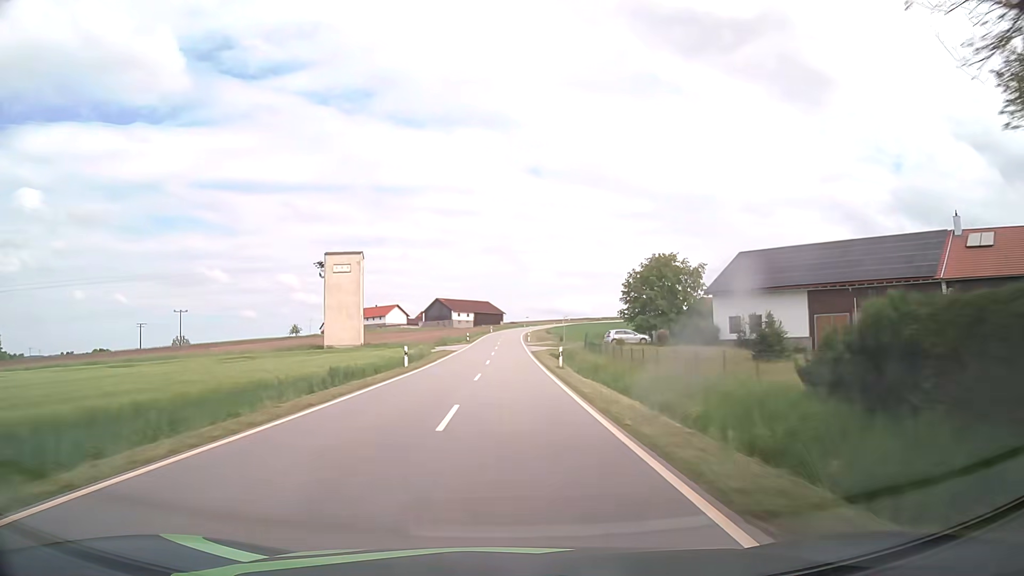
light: Day
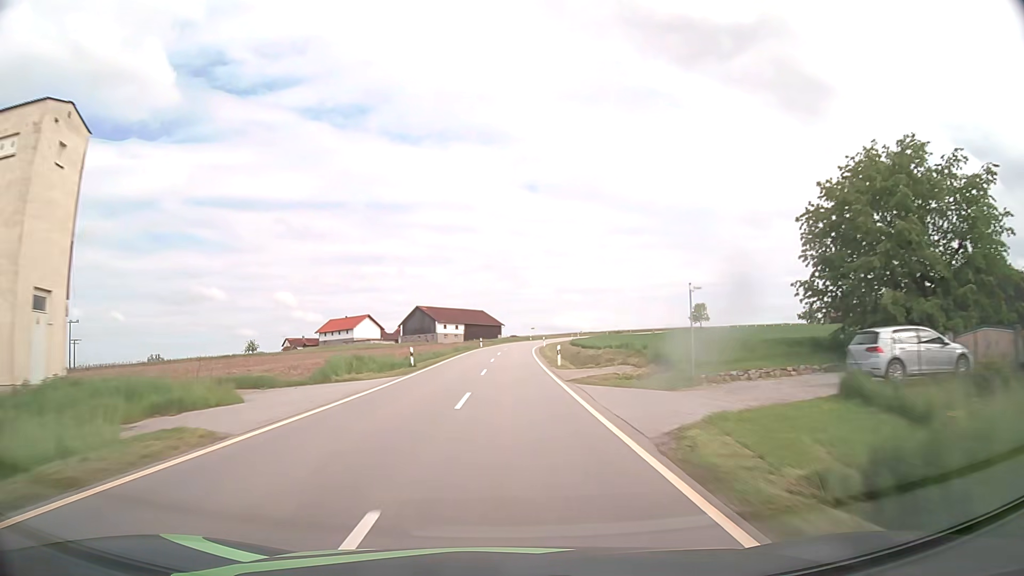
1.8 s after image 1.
(+0.1, +45.4) m; 0°
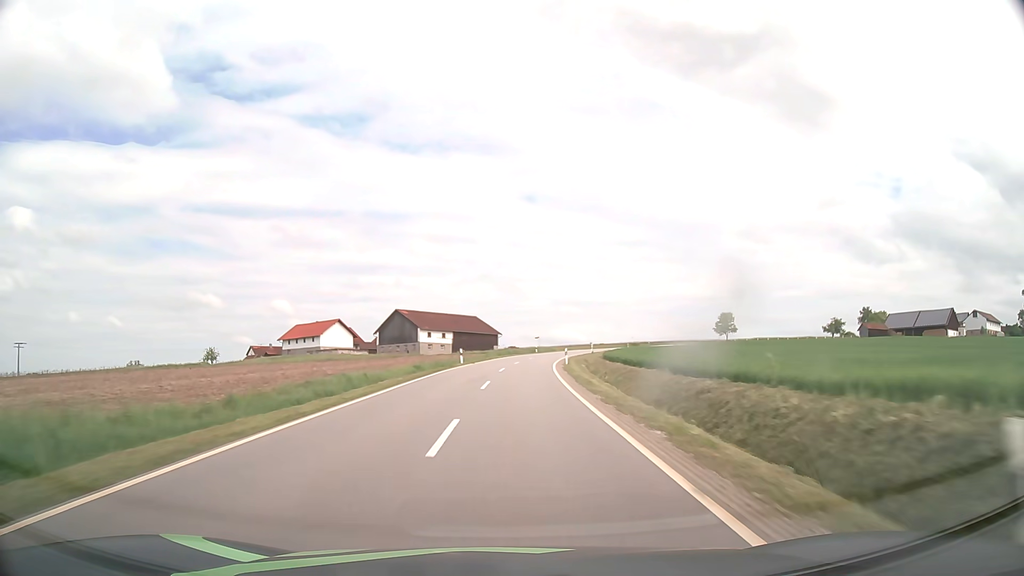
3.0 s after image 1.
(-0.1, +29.8) m; 0°
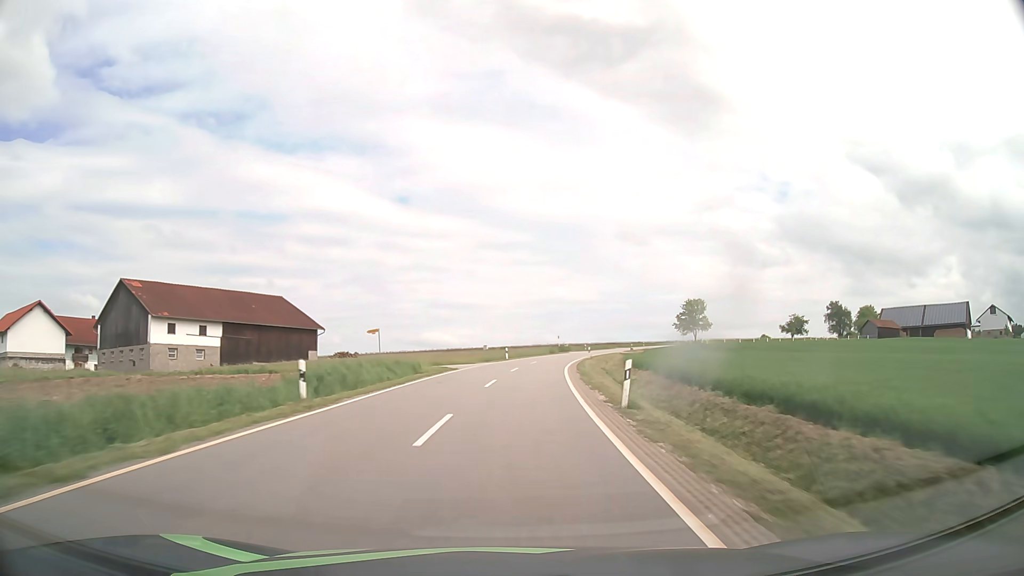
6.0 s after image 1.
(+5.5, +71.8) m; +11°
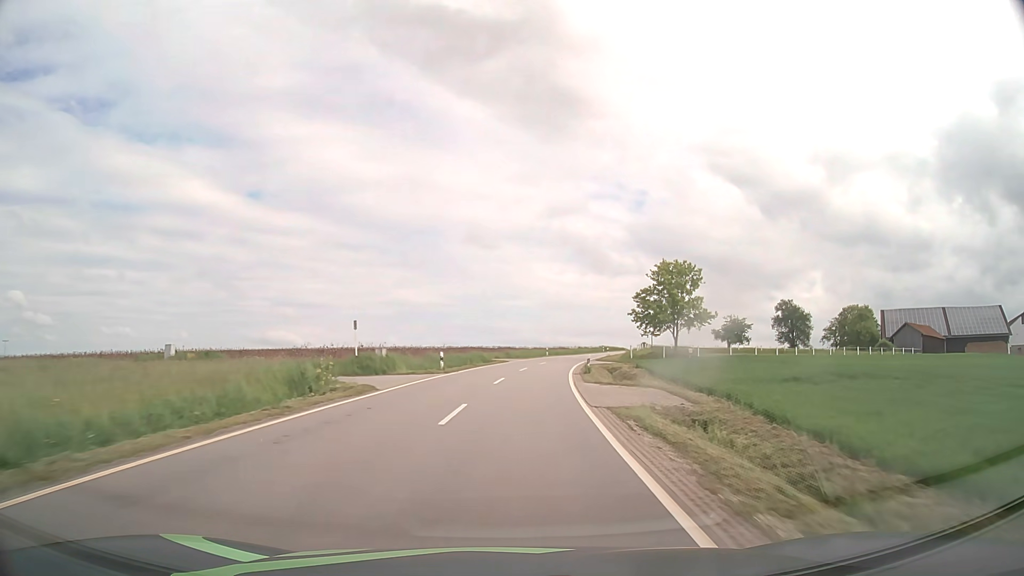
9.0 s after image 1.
(+7.6, +69.8) m; +13°
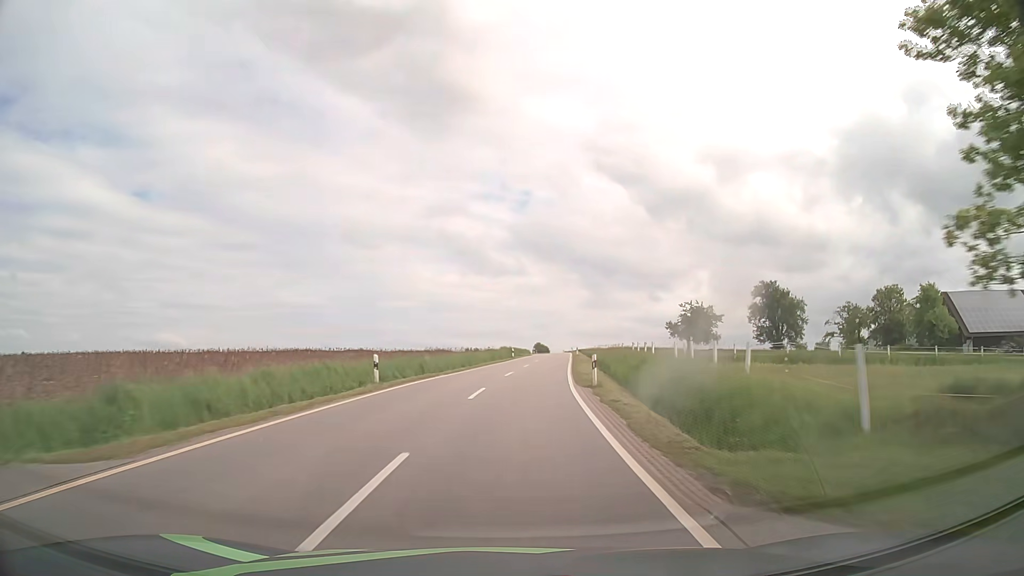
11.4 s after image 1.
(+5.1, +55.4) m; +10°
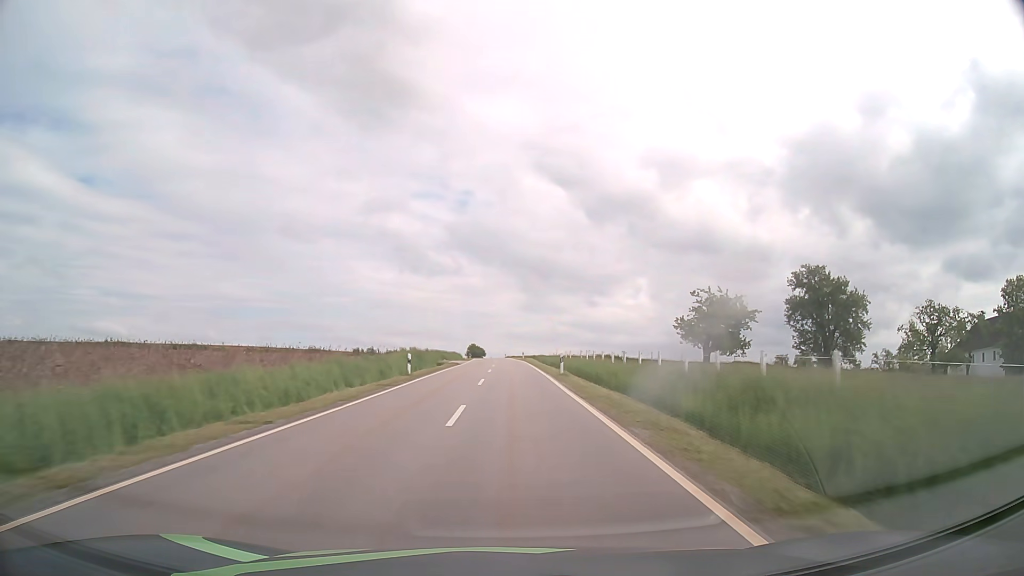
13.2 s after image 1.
(+2.1, +41.6) m; +5°
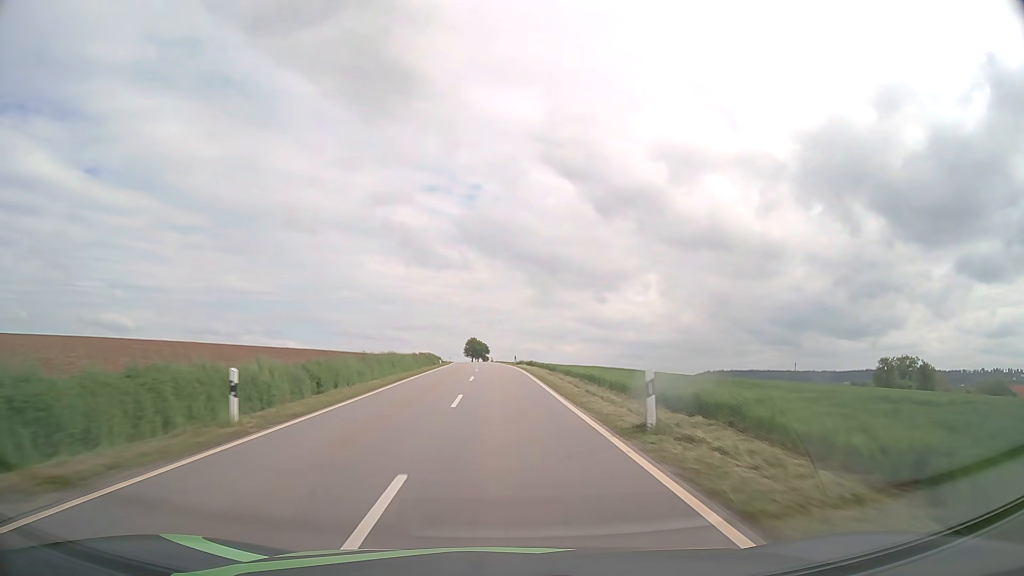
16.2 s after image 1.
(+0.2, +69.2) m; 0°
(0, +10) (0, +20) (0, +30) (-1, +40) (-1, +50) (-2, +60) (-2, +70) (-3, +80) (-3, +90) (-4, +100) m
